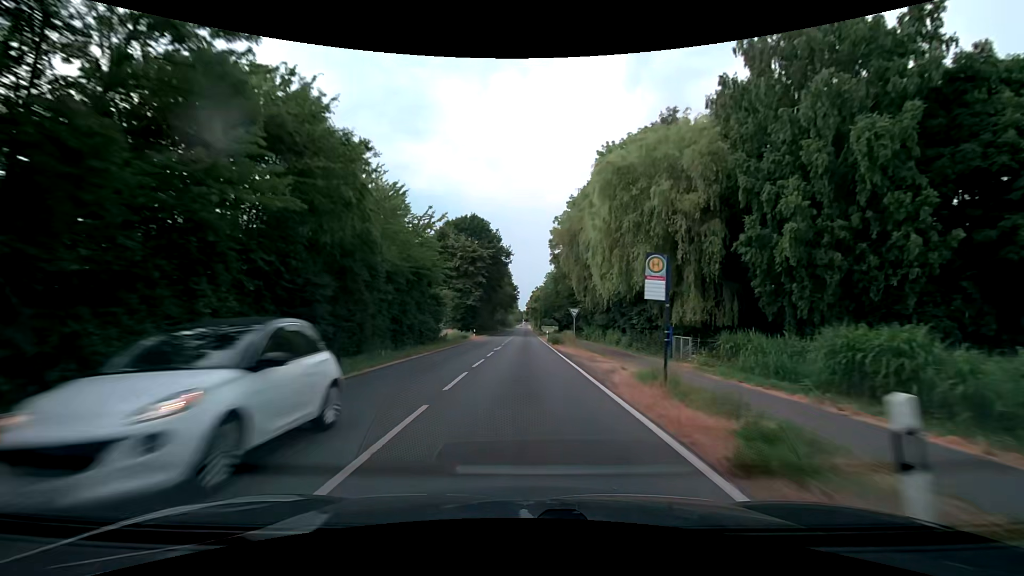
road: secondary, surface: asphalt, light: Day
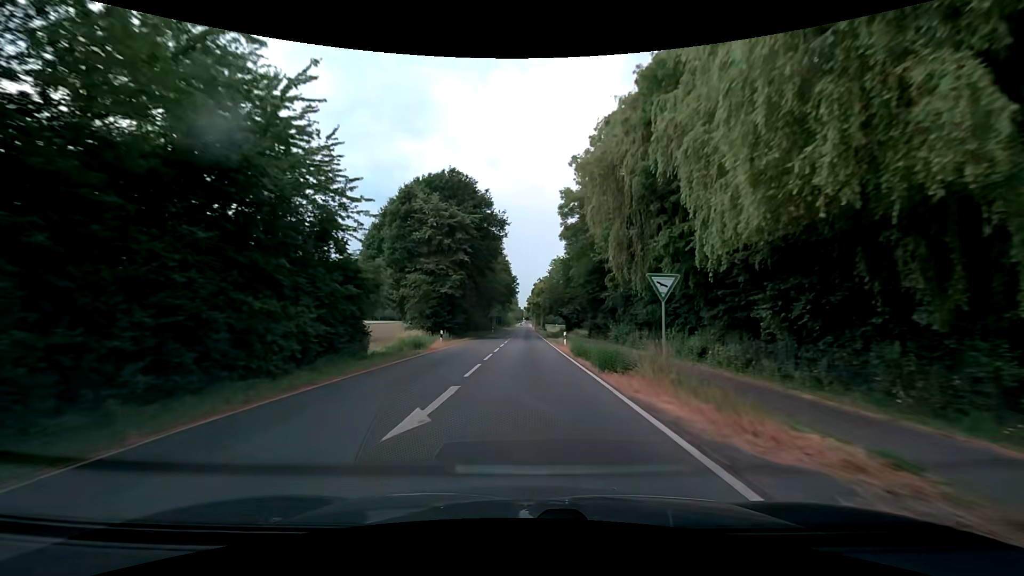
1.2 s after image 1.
(+0.1, +22.6) m; +1°
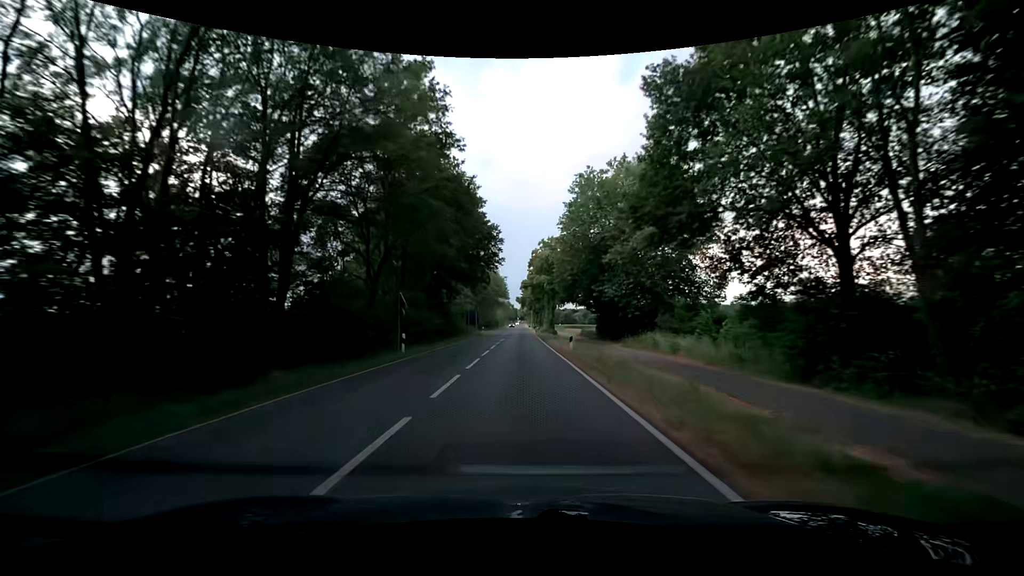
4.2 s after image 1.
(0.0, +58.7) m; 0°
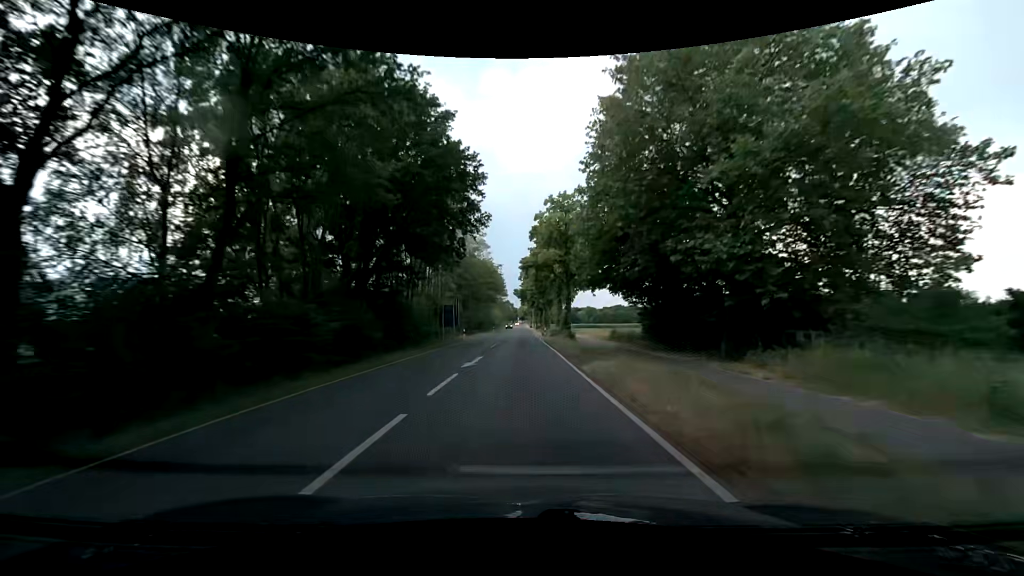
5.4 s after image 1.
(+0.3, +24.0) m; +1°
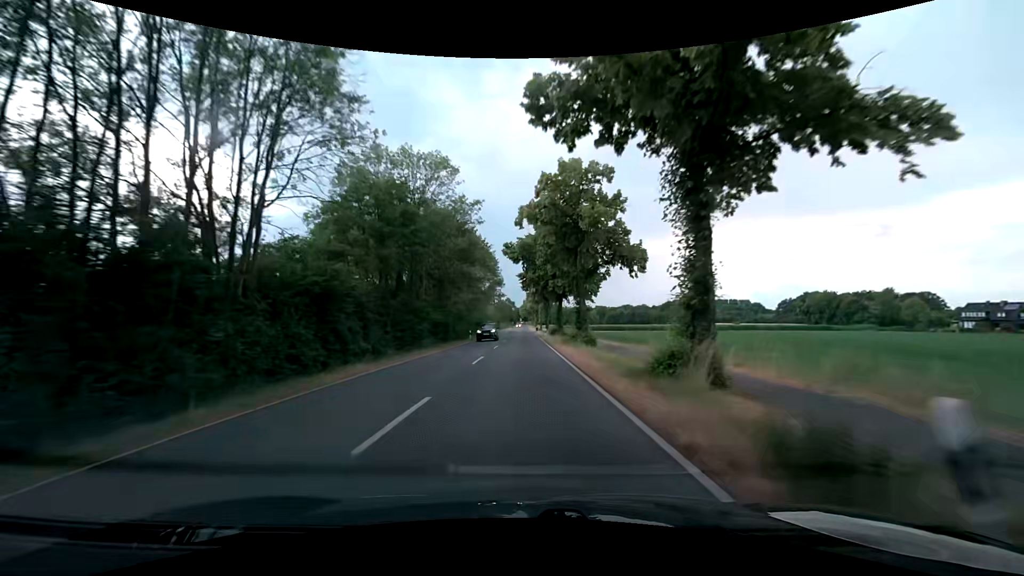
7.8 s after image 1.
(-0.3, +47.1) m; -1°
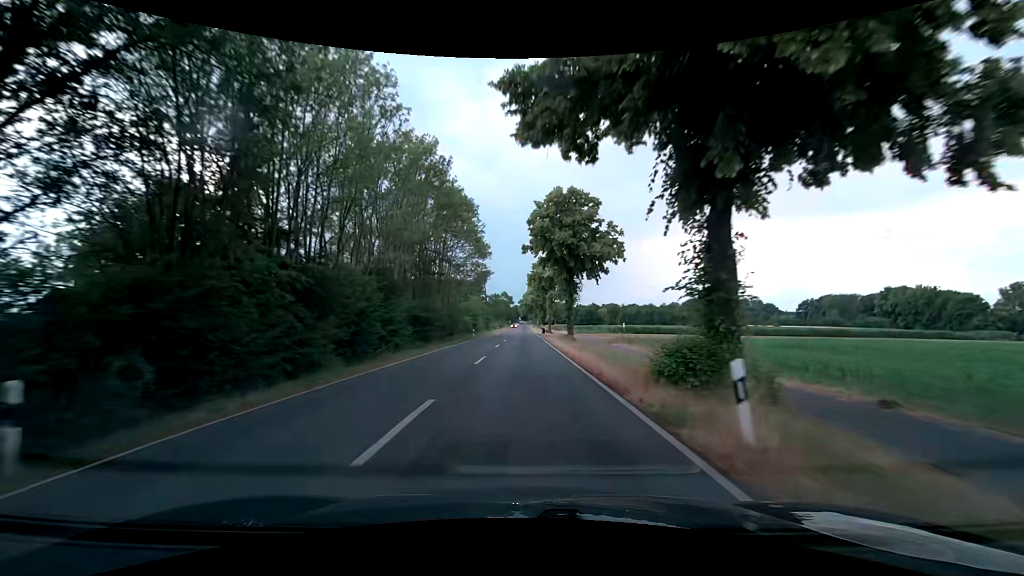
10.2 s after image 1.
(-0.1, +47.5) m; 0°
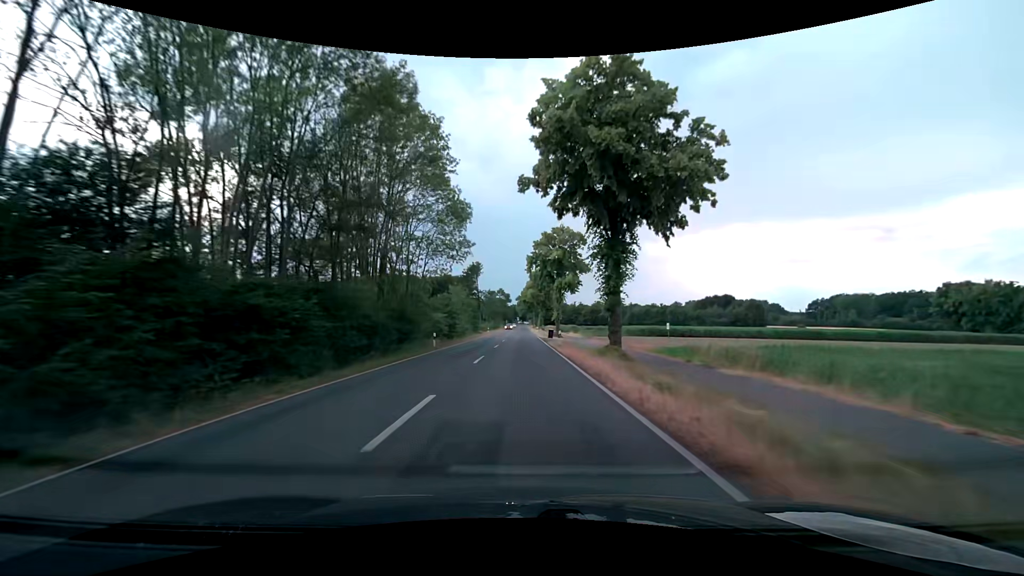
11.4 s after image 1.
(+0.1, +23.6) m; 0°
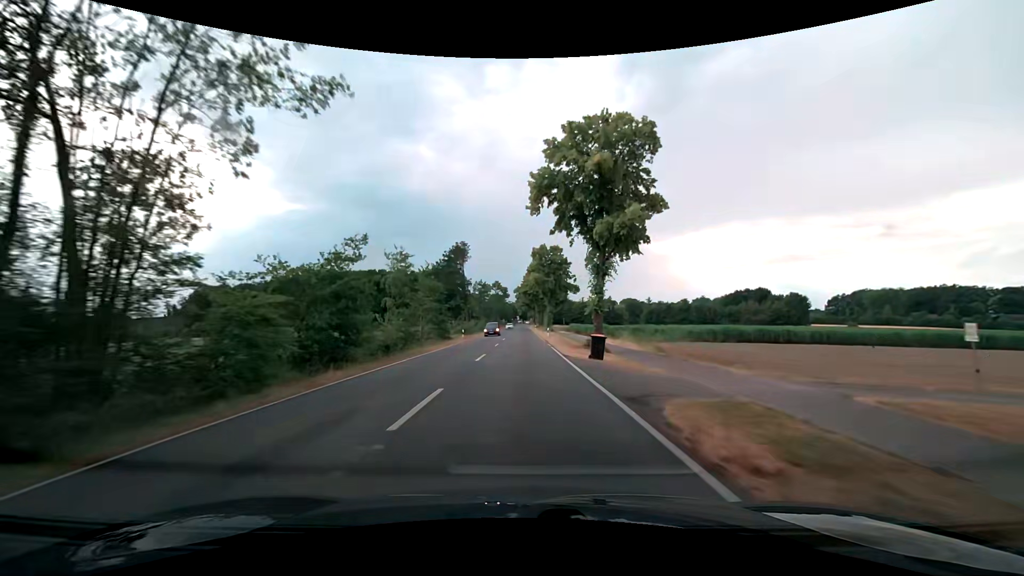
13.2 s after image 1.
(0.0, +34.7) m; 0°
(0, +10) (0, +20) (0, +30) (0, +40) (0, +50) (0, +60) (0, +70) (+1, +80) (+1, +90) (+1, +100) m
